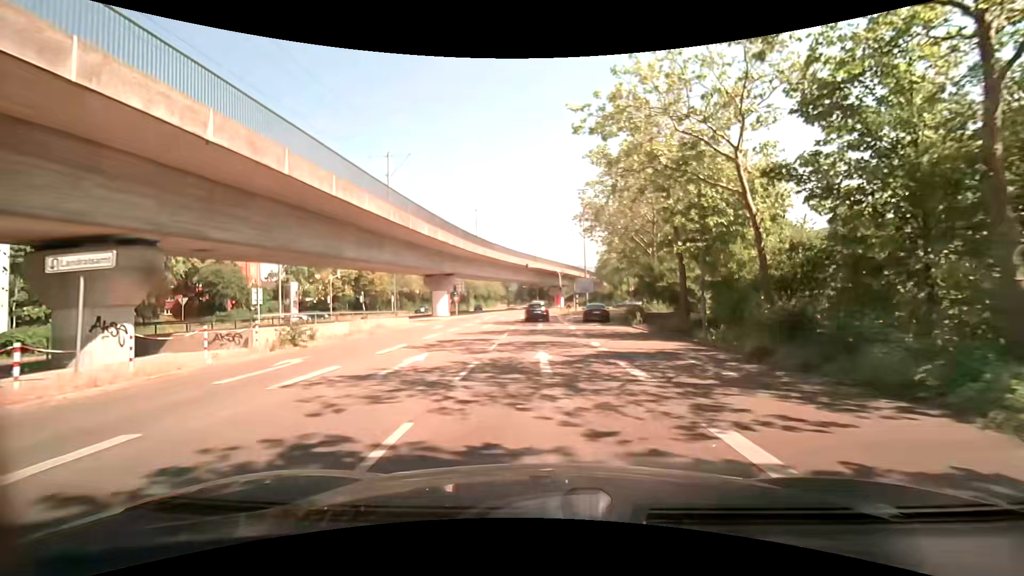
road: tertiary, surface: asphalt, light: Day
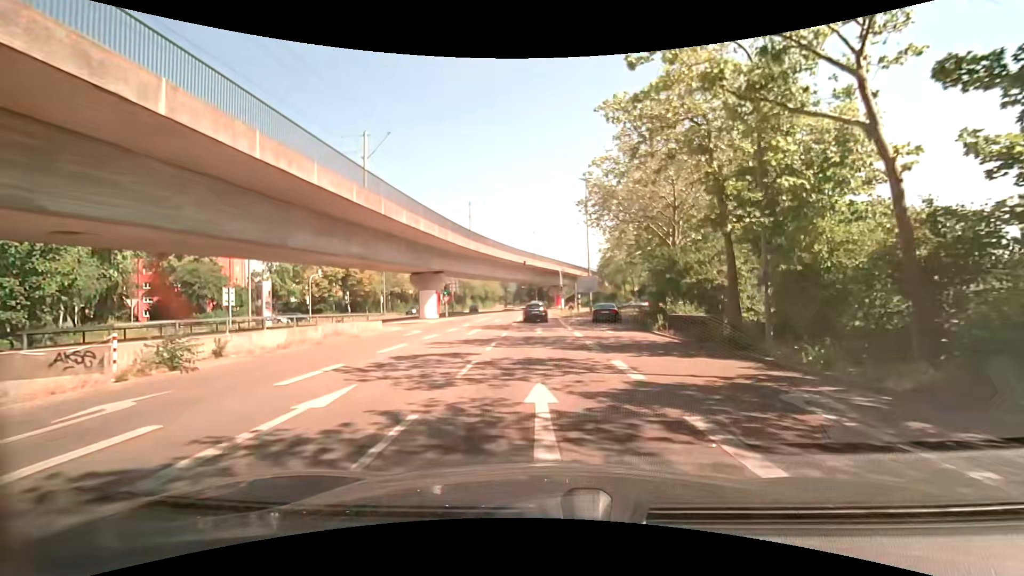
(-0.1, +5.5) m; -1°
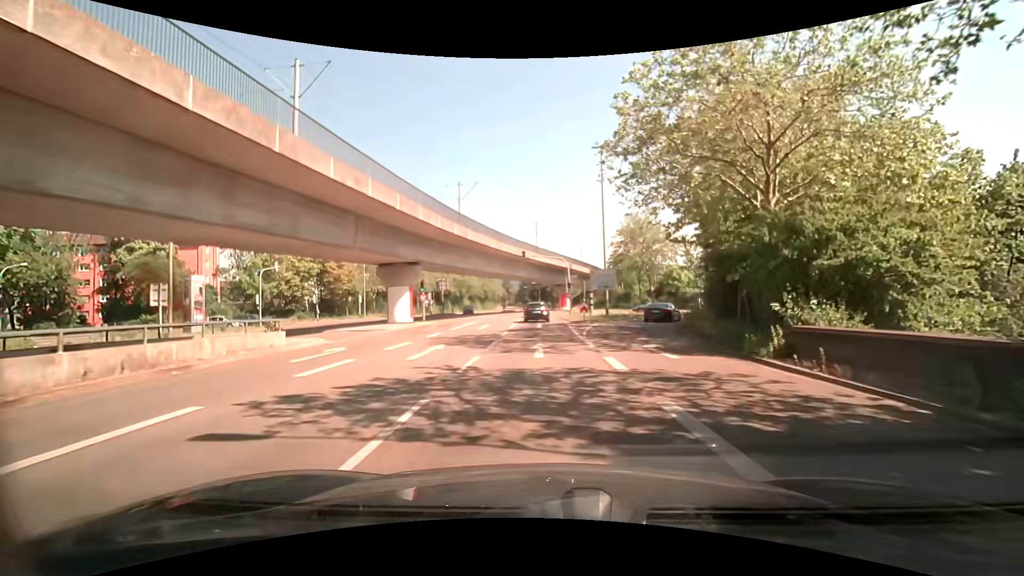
(-0.1, +11.1) m; -1°
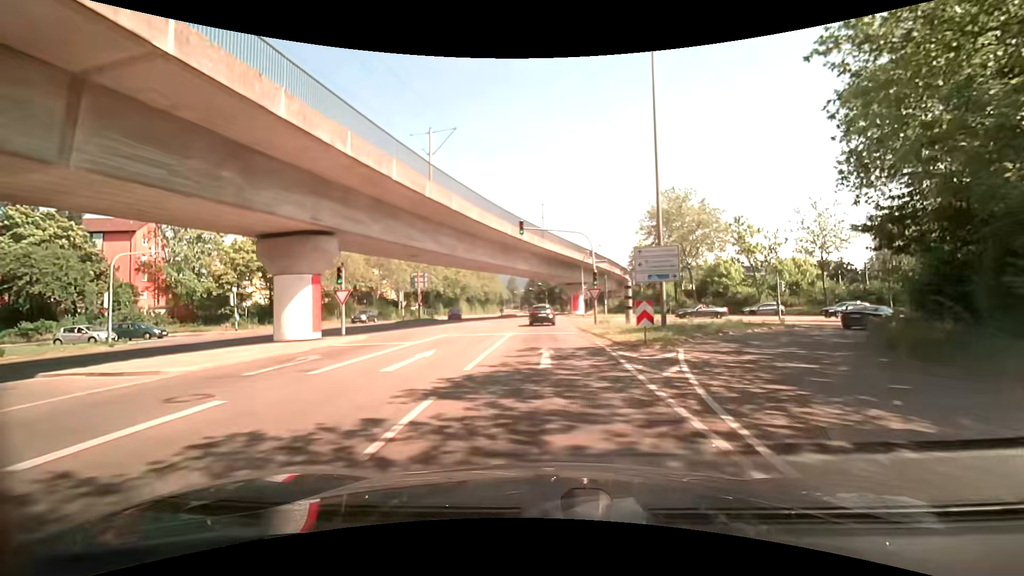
(-0.1, +17.7) m; 0°
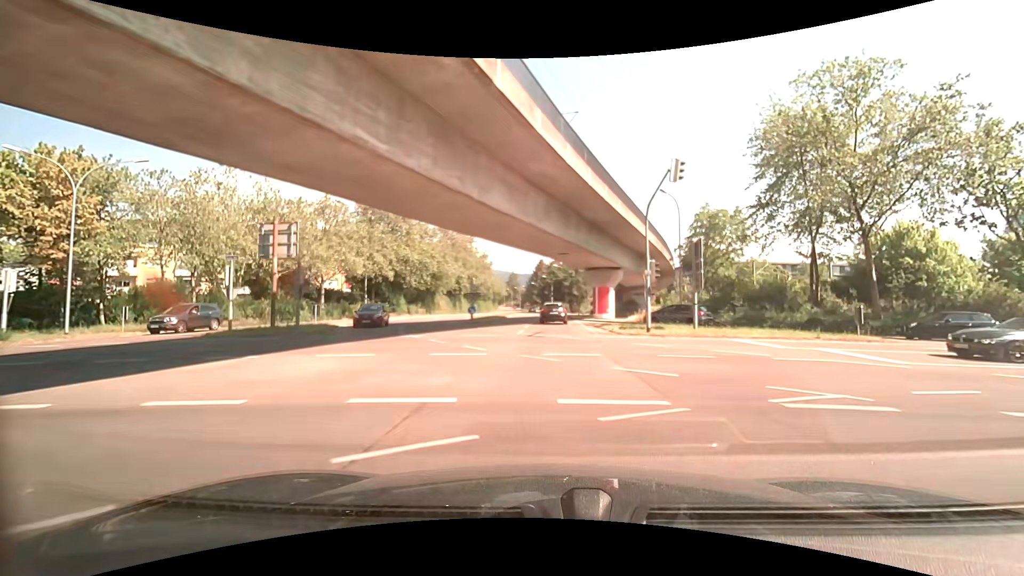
(-0.5, +30.9) m; 0°
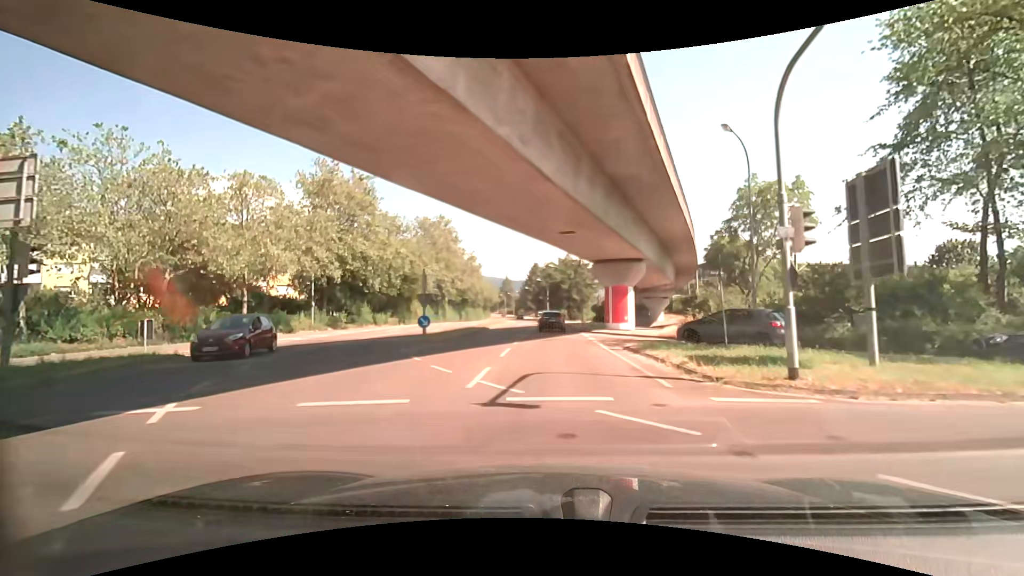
(0.0, +13.1) m; 0°
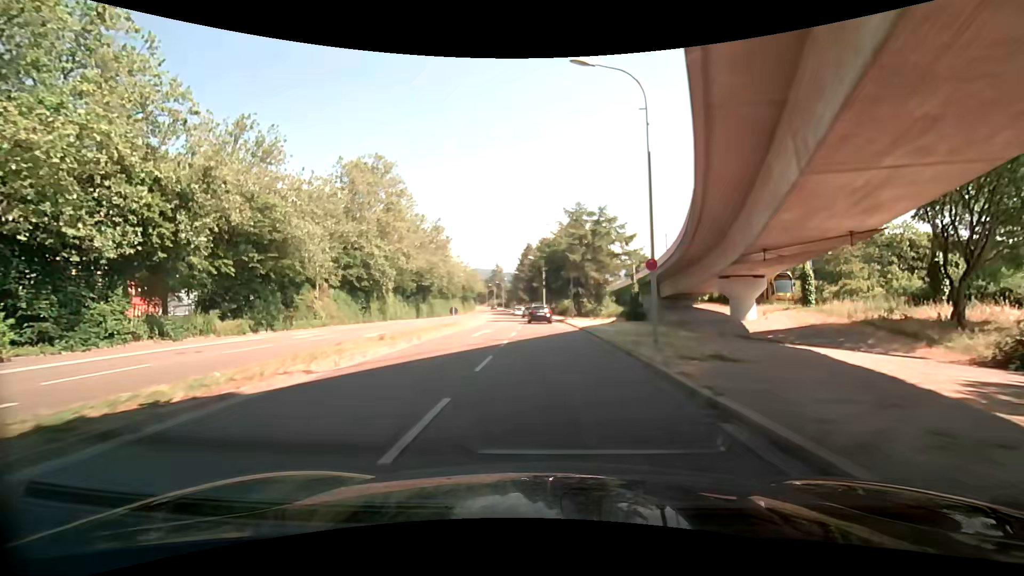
(+0.1, +34.2) m; 0°
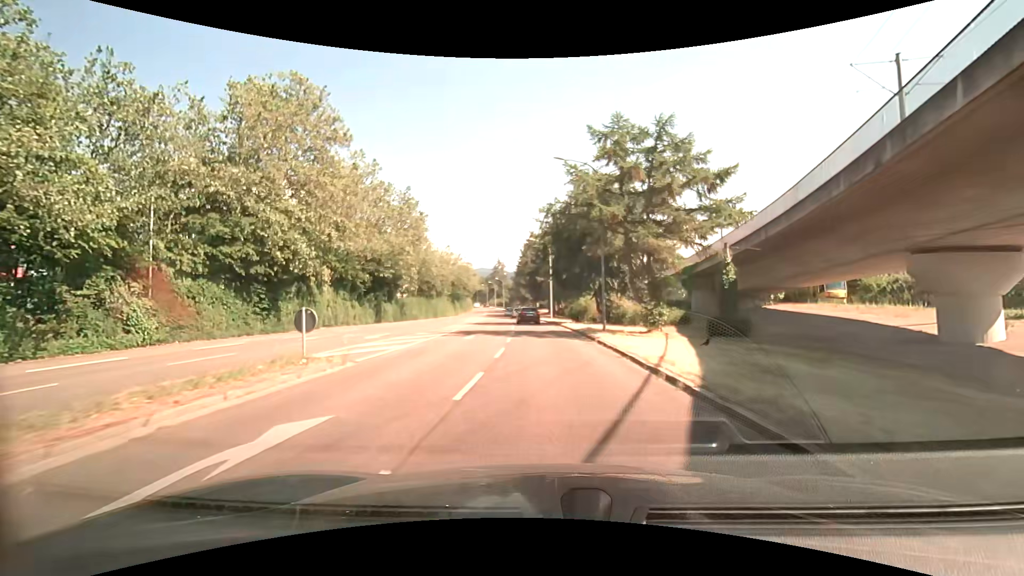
(-0.2, +21.1) m; -1°
(0, +10) (0, +20) (-1, +30) (-1, +40) (-2, +50) (-3, +60) (-4, +70) (-5, +80) (-6, +90) (-8, +100) m
